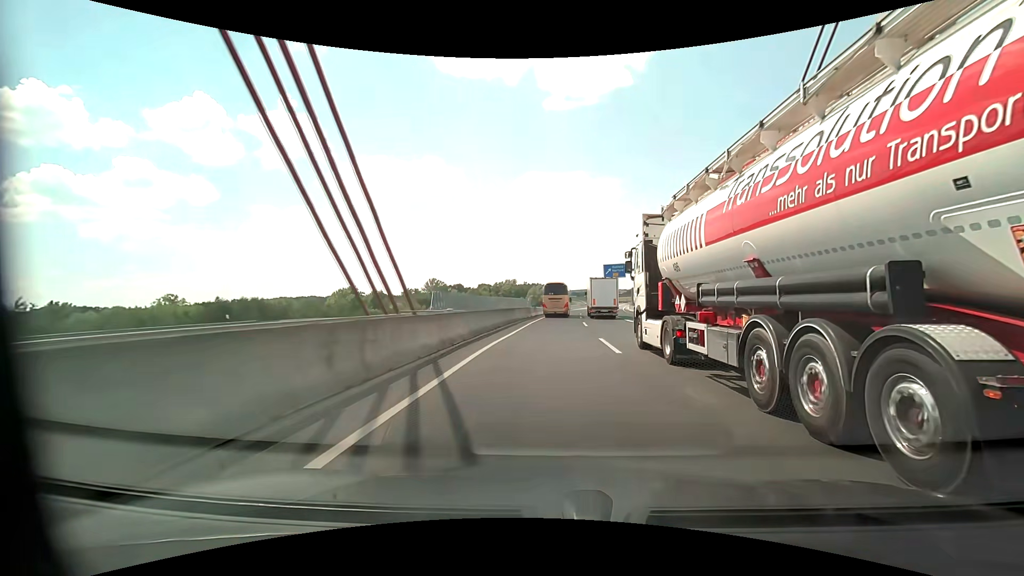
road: motorway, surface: asphalt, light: Day
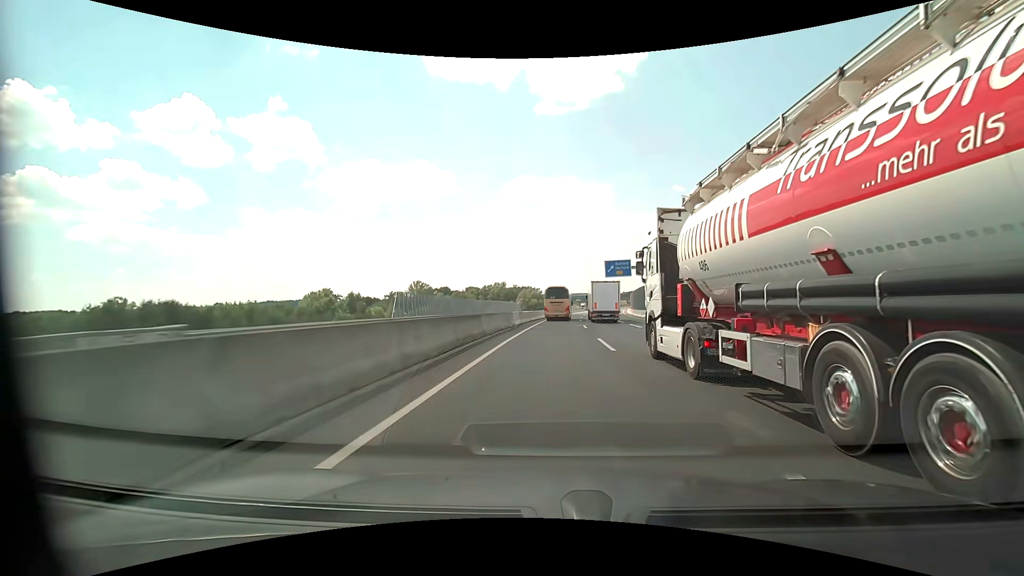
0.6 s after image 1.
(+0.1, +15.9) m; +1°
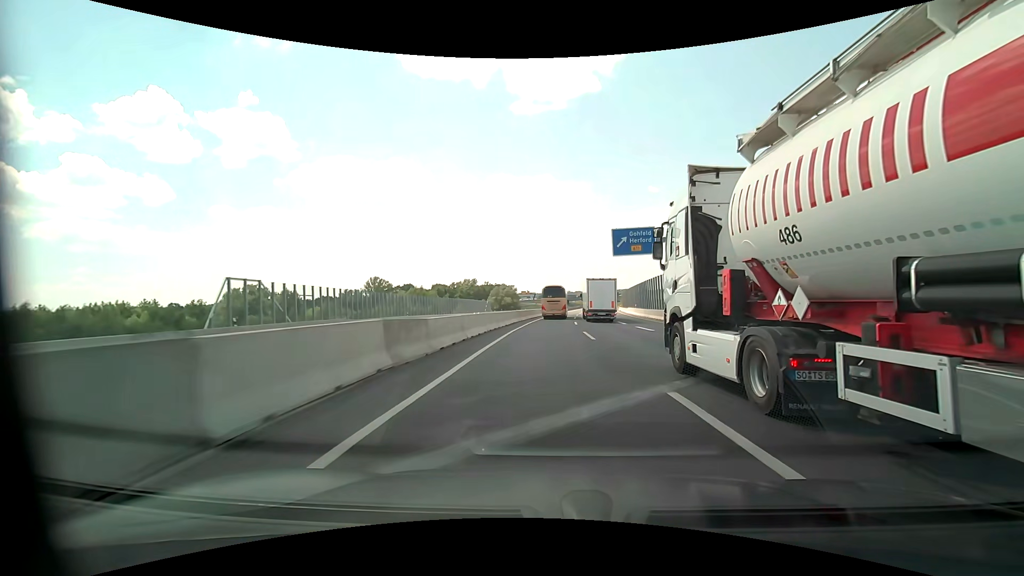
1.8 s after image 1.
(+0.8, +32.2) m; +3°
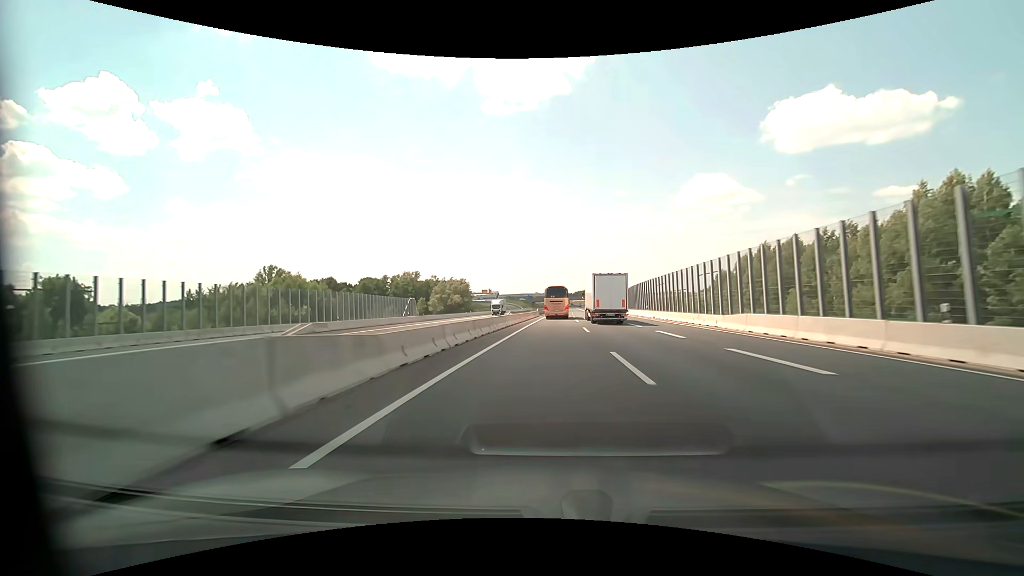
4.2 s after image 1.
(+2.2, +66.8) m; +4°
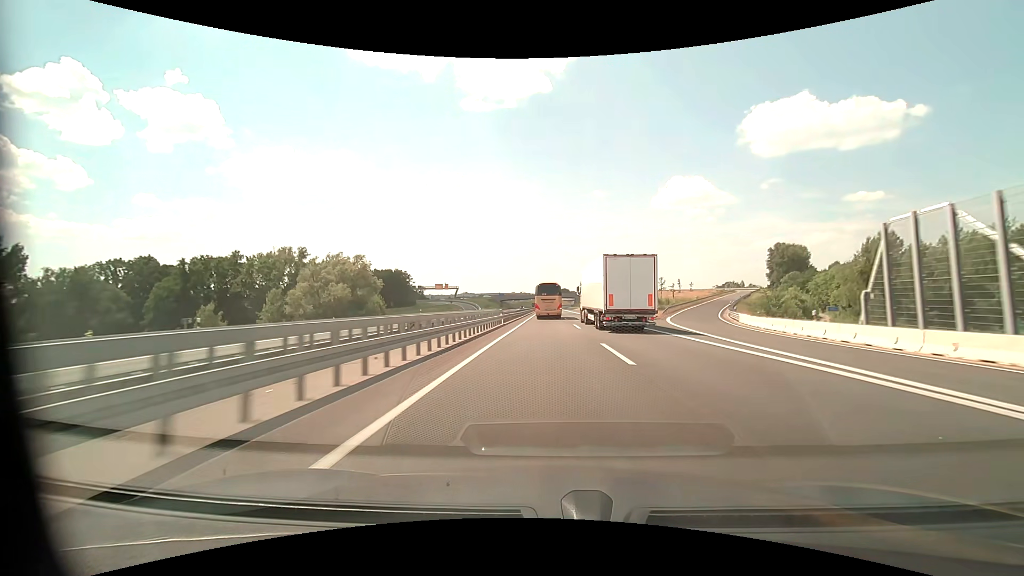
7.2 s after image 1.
(+3.1, +88.4) m; +3°
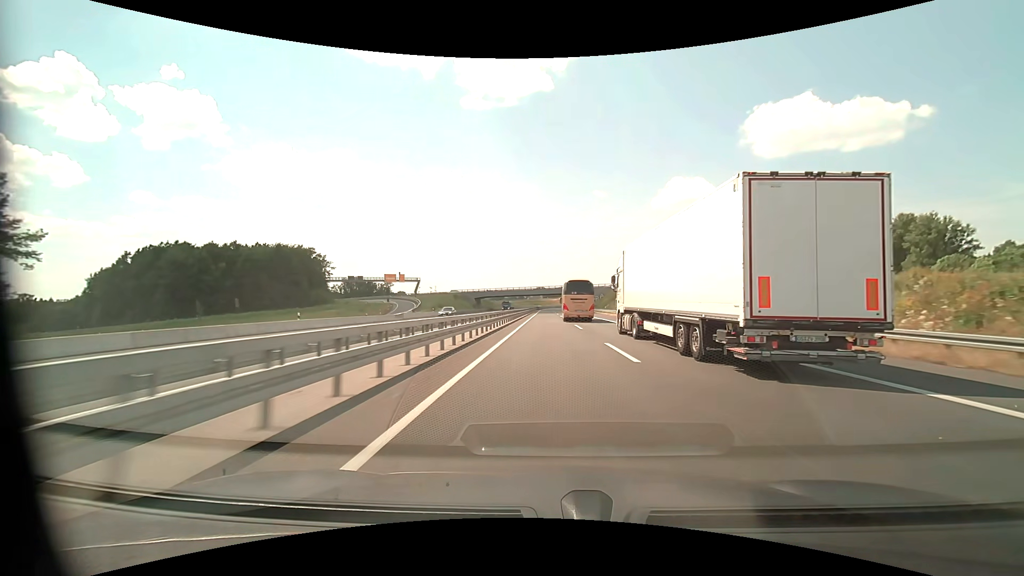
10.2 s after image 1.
(-0.2, +90.1) m; 0°
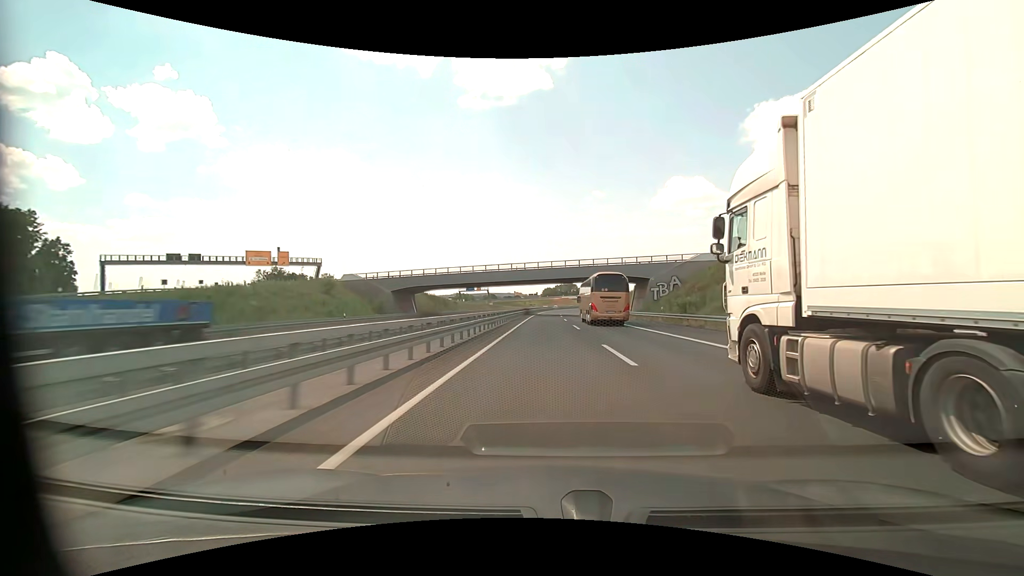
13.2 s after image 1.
(+0.1, +91.5) m; 0°
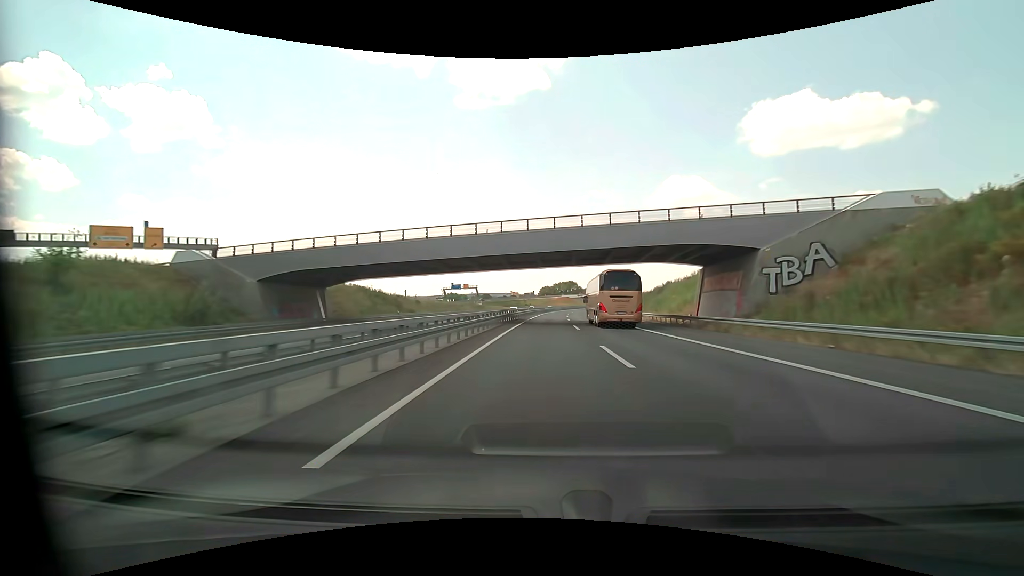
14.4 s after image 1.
(+0.1, +36.6) m; 0°
(0, +10) (0, +20) (0, +30) (0, +40) (+1, +50) (+1, +60) (+1, +70) (+2, +80) (+2, +90) (+3, +100) m
